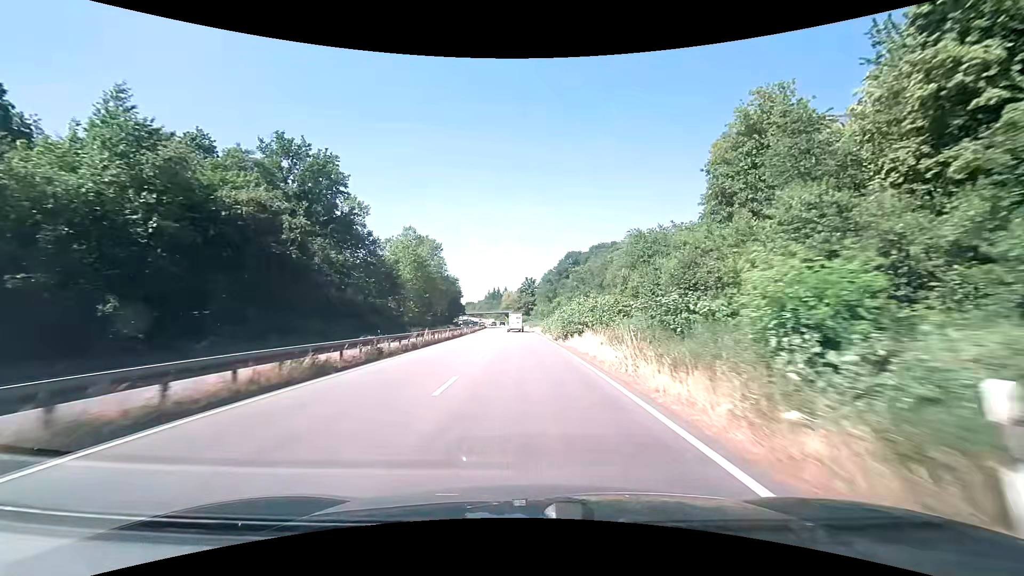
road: trunk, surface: asphalt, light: Day
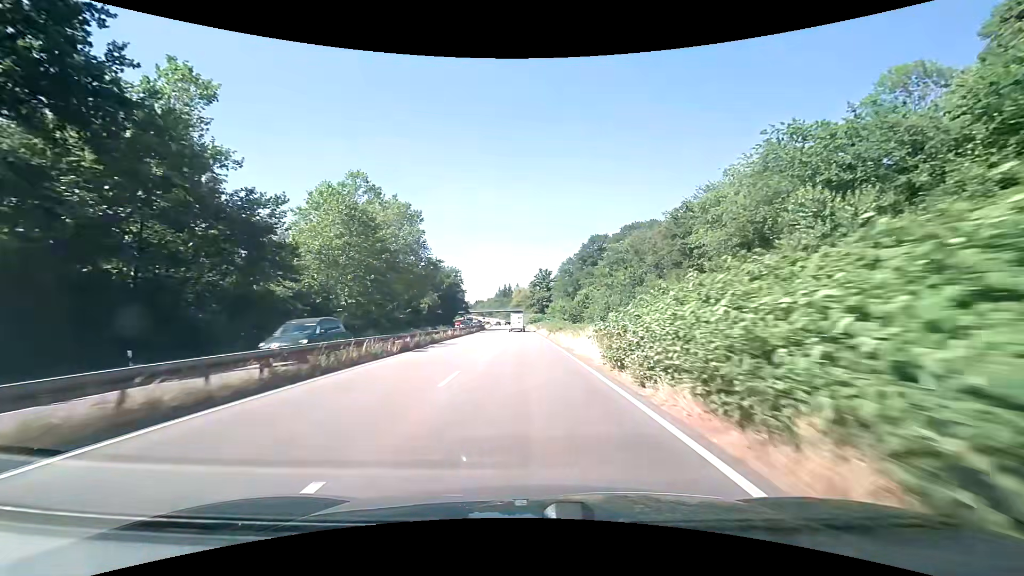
(-0.5, +35.0) m; -1°
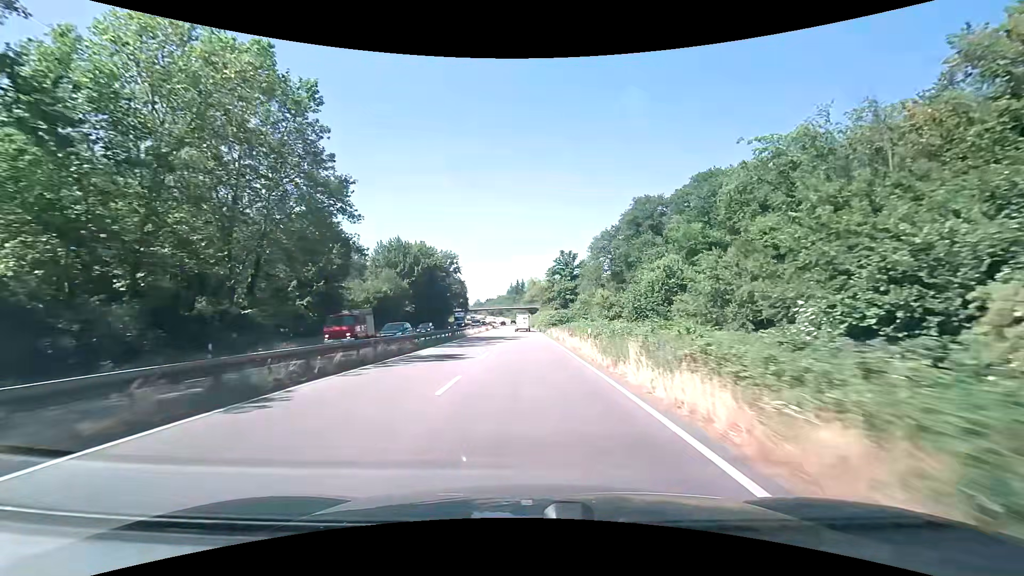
(-0.9, +46.3) m; -2°
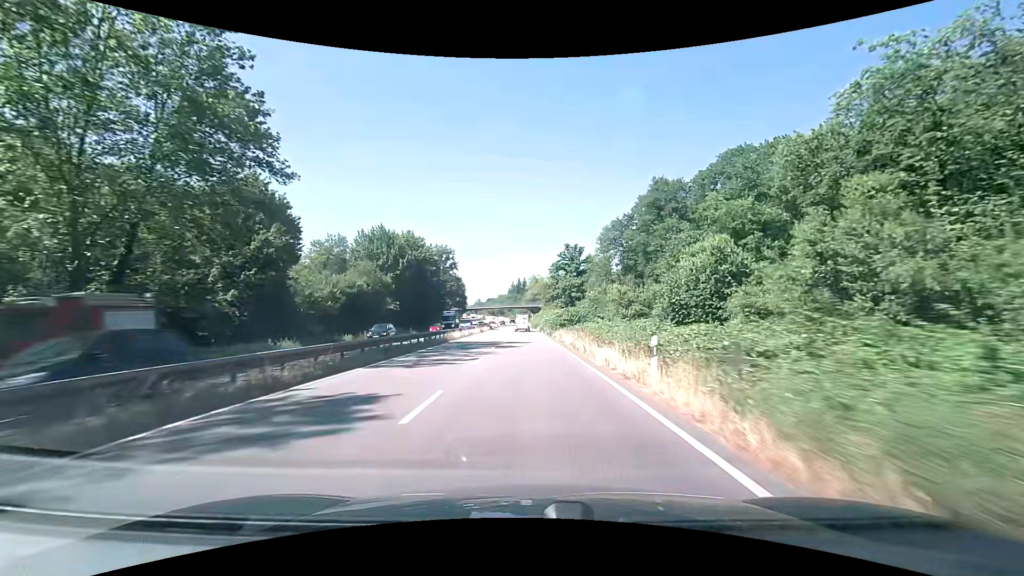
(0.0, +11.5) m; 0°
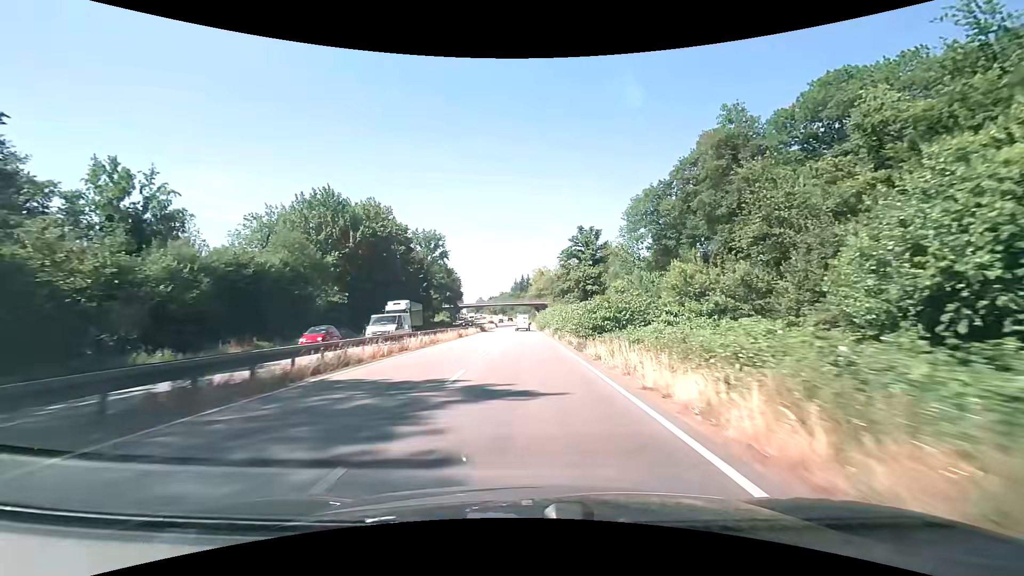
(-0.1, +23.0) m; 0°
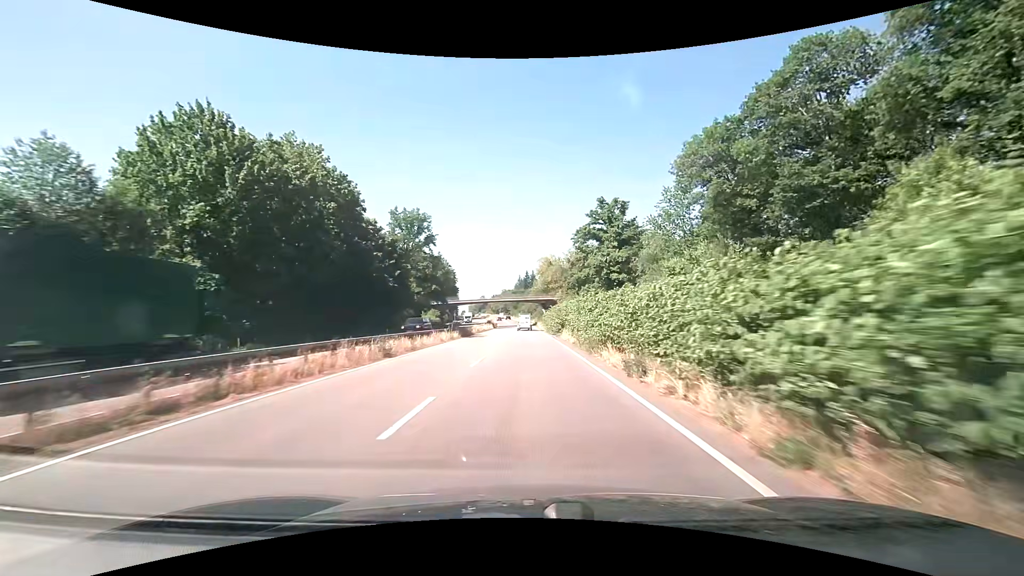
(-0.1, +23.0) m; -1°
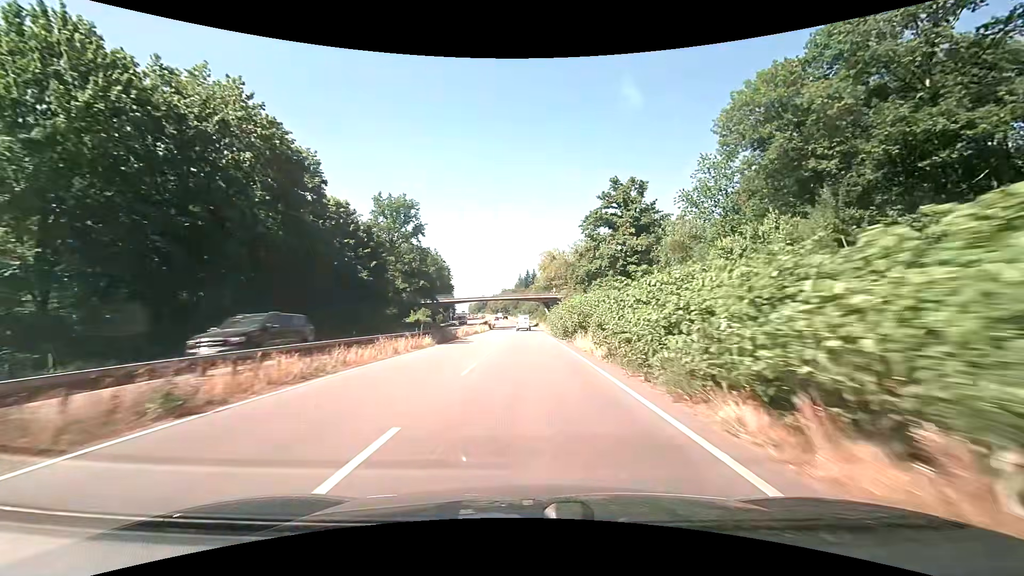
(0.0, +11.5) m; 0°
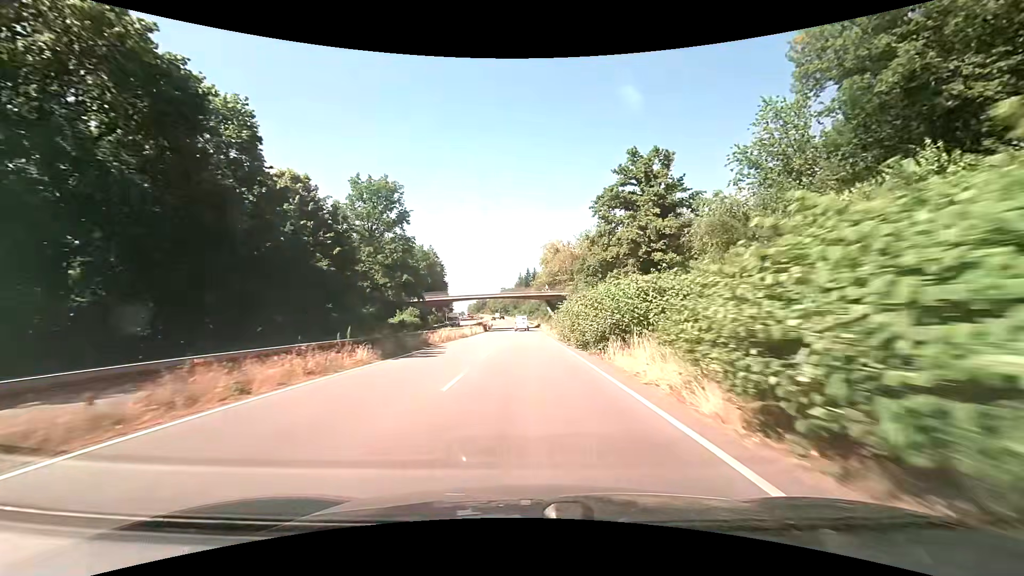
(0.0, +11.6) m; 0°
(0, +10) (0, +20) (0, +30) (0, +40) (0, +50) (0, +60) (0, +70) (-1, +80) (-1, +90) (-2, +100) m
